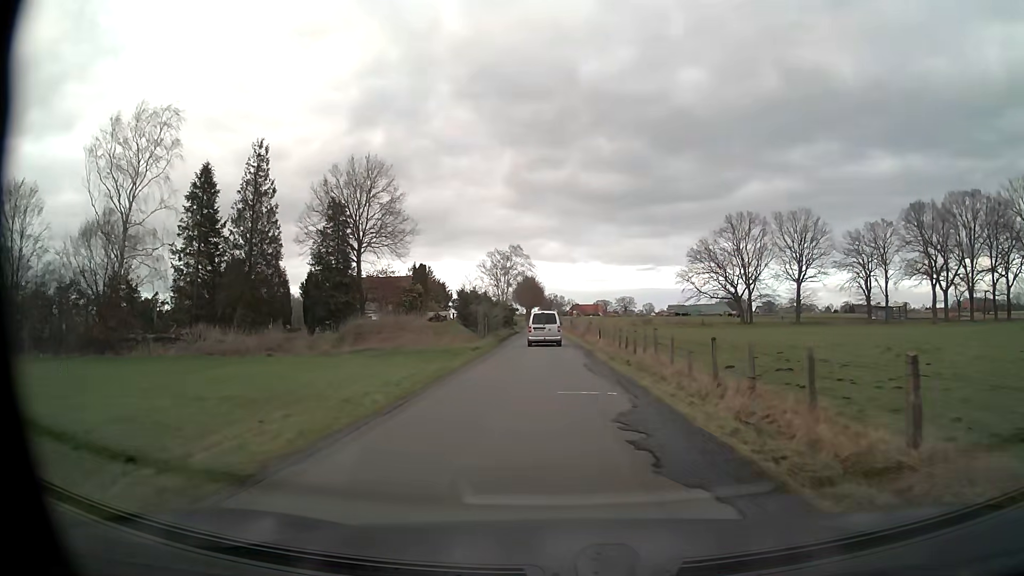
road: unclassified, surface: asphalt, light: Day
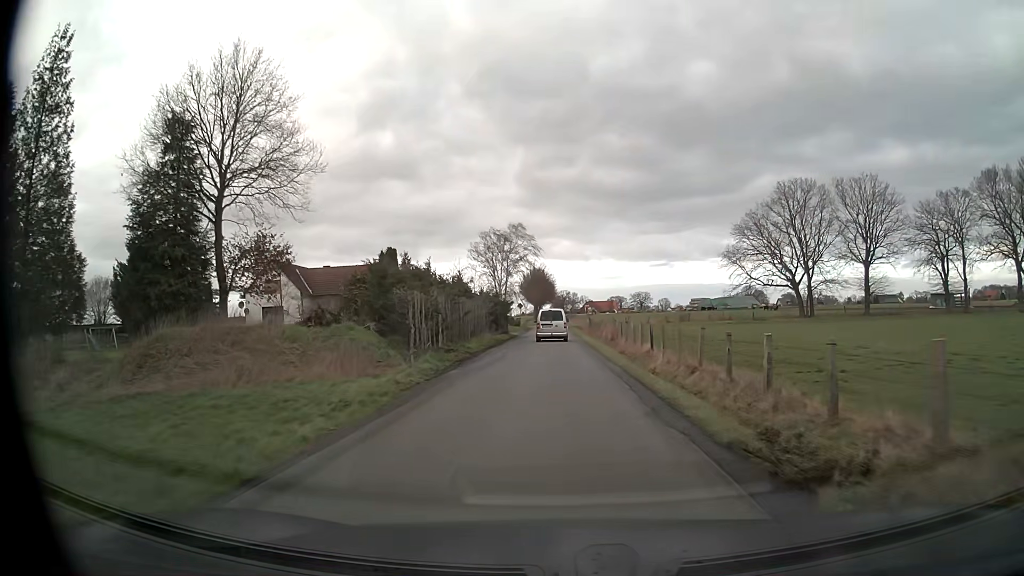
(-0.2, +25.0) m; -1°
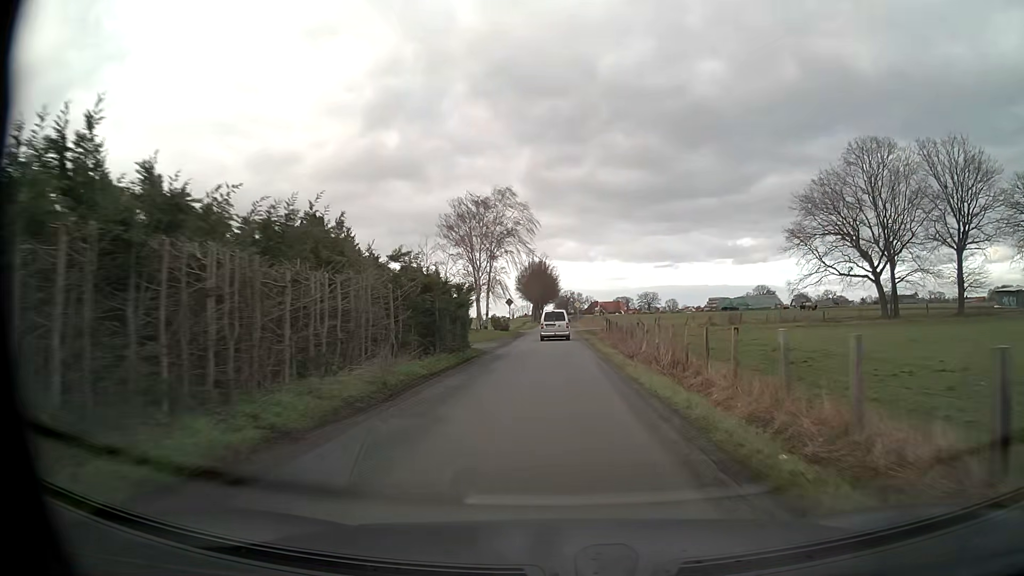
(0.0, +25.8) m; 0°
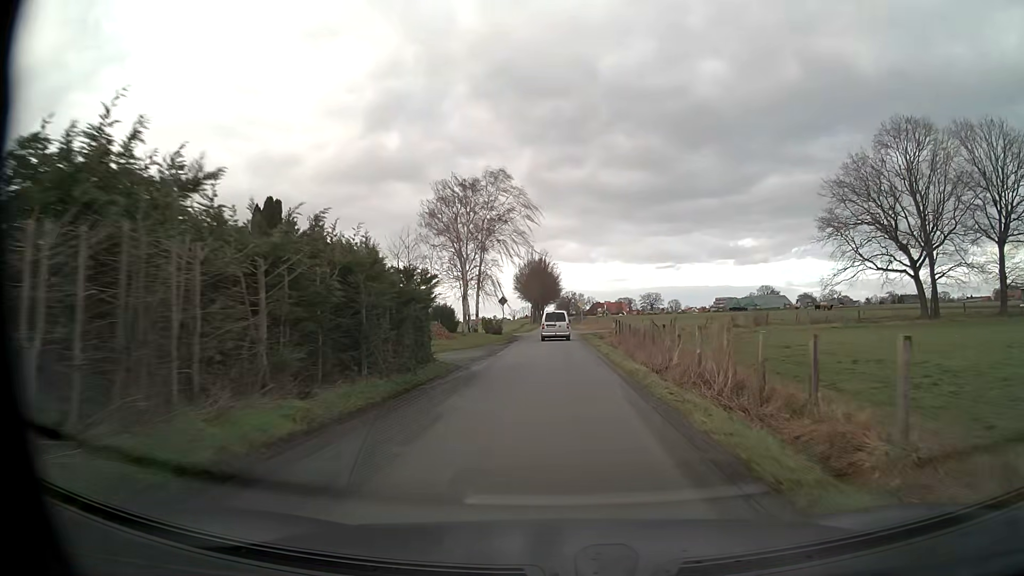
(0.0, +8.8) m; 0°
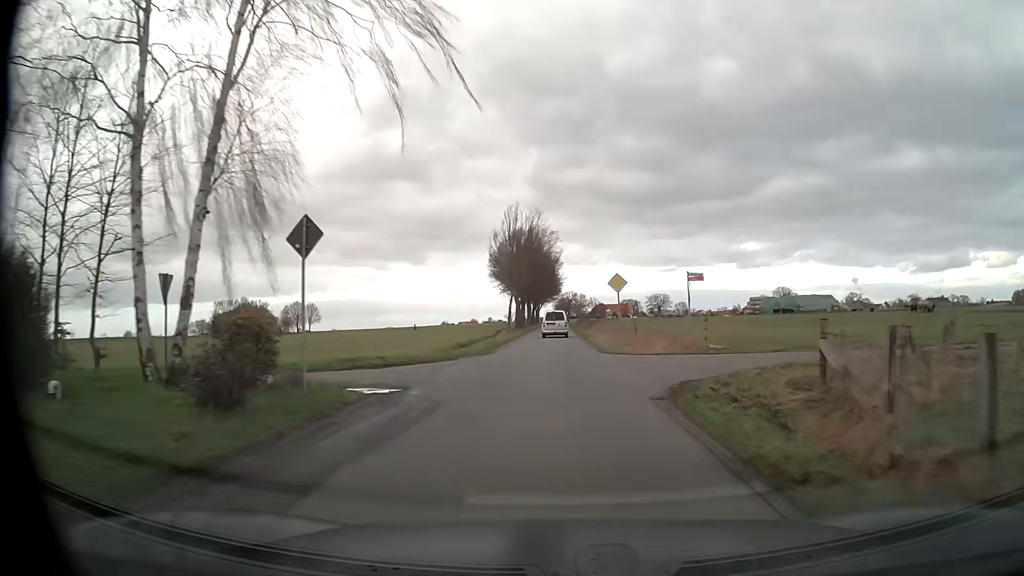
(0.0, +43.9) m; 0°
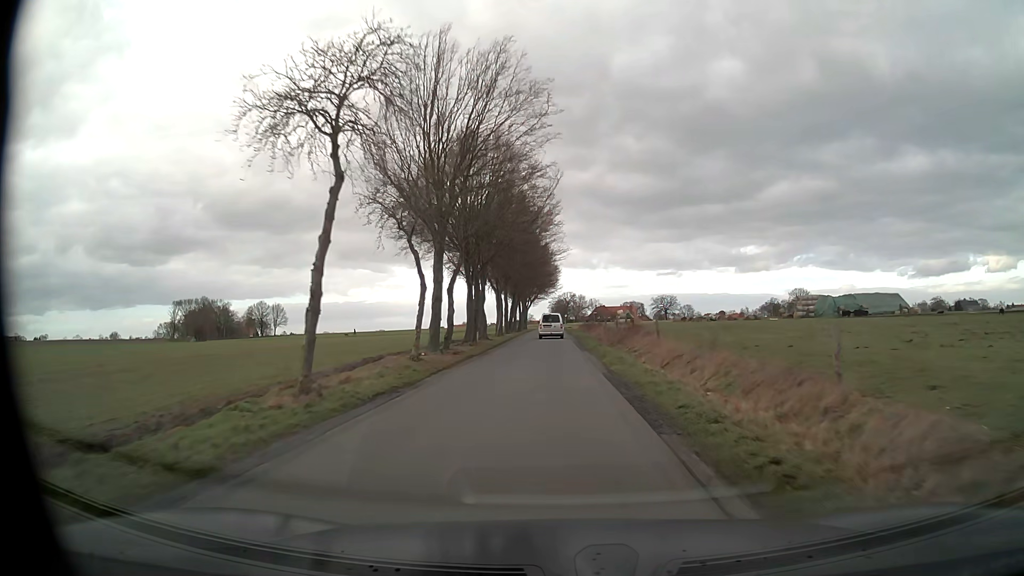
(0.0, +44.6) m; 0°
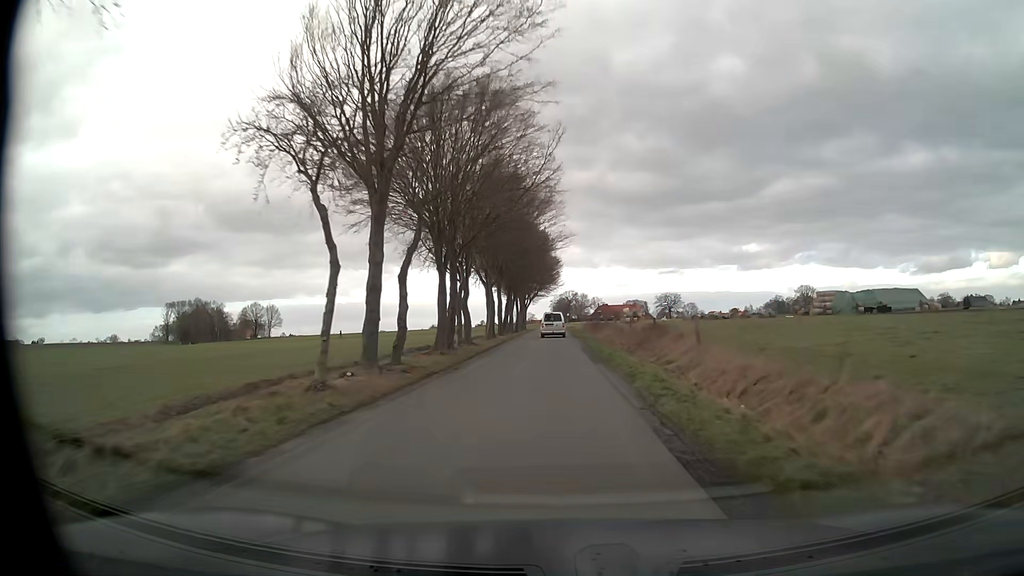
(0.0, +9.0) m; 0°
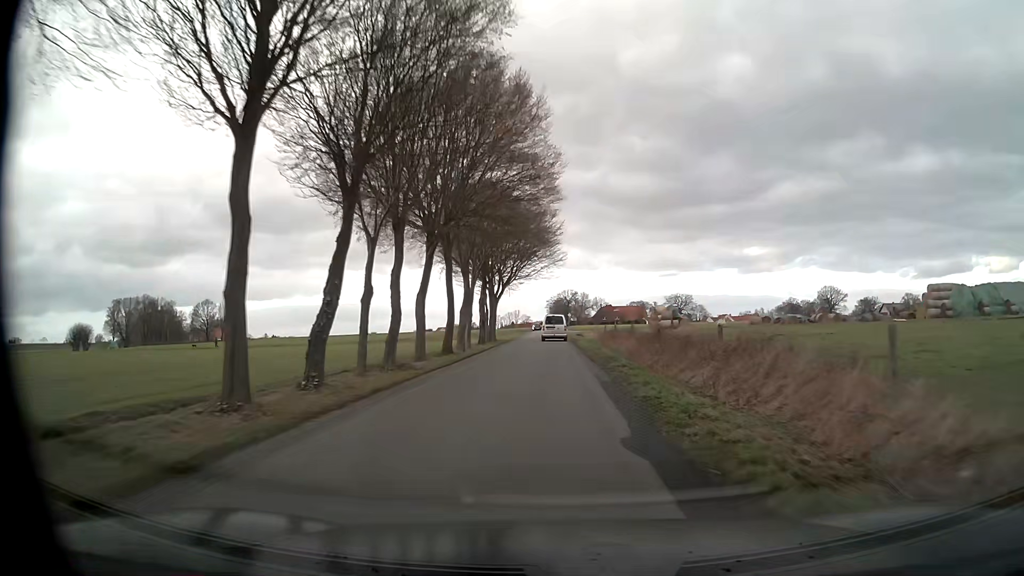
(-0.1, +47.5) m; 0°
(0, +10) (0, +20) (0, +30) (0, +40) (0, +50) (0, +60) (-1, +70) (-1, +80) (-1, +90) (-1, +100) m
